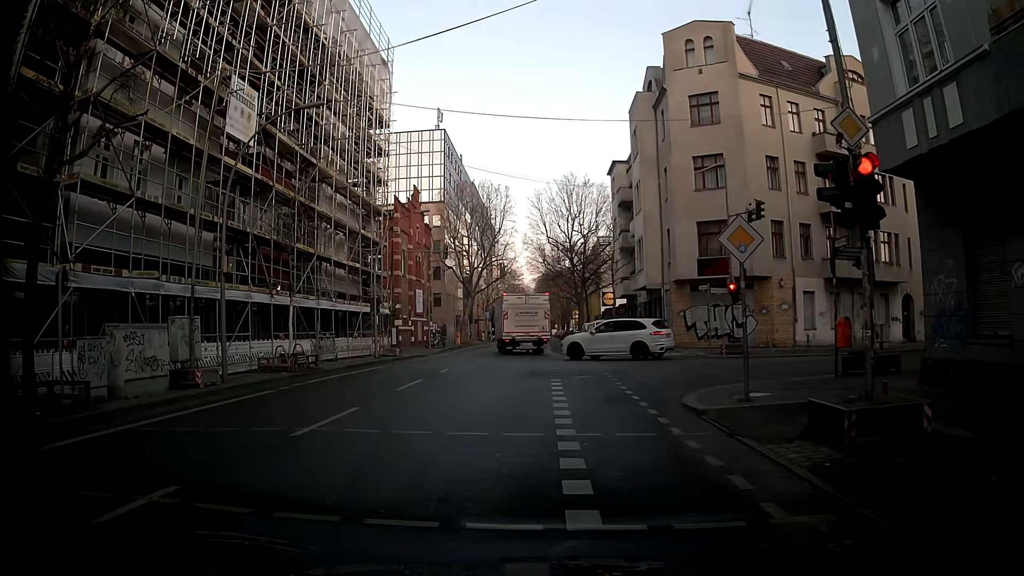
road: tertiary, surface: asphalt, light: Day
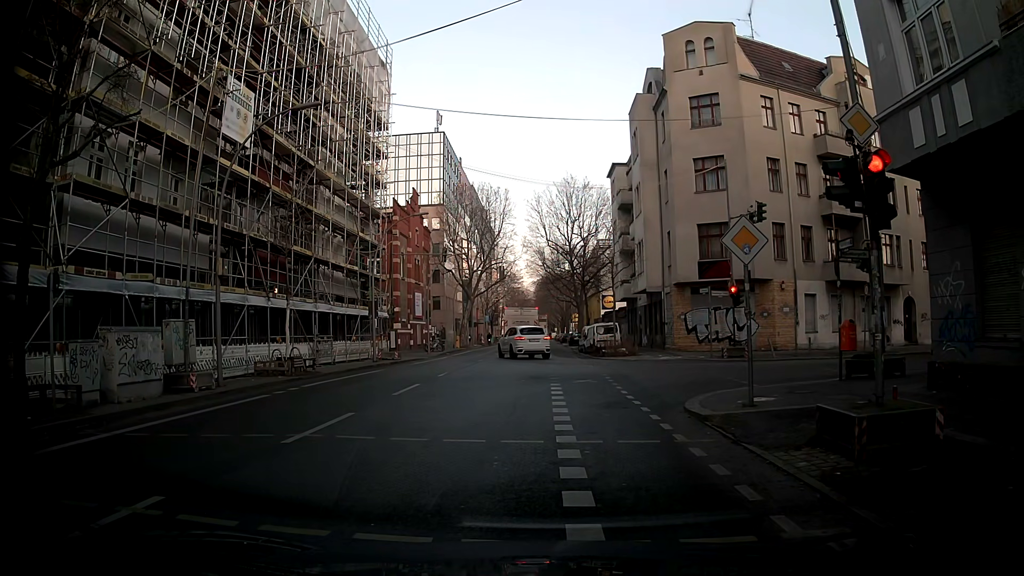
(0.0, +0.3) m; 0°
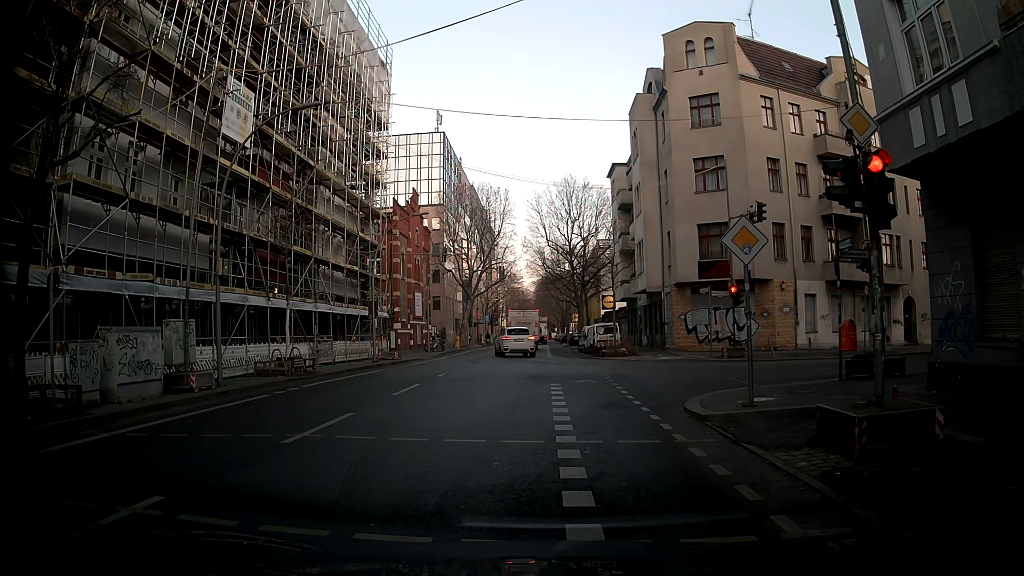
(0.0, 0.0) m; 0°
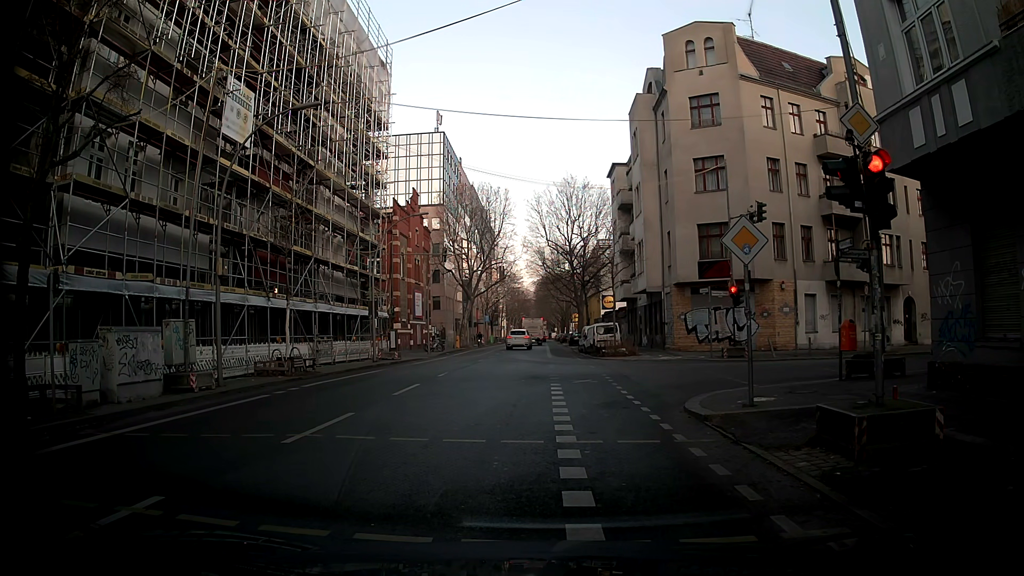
(0.0, 0.0) m; 0°
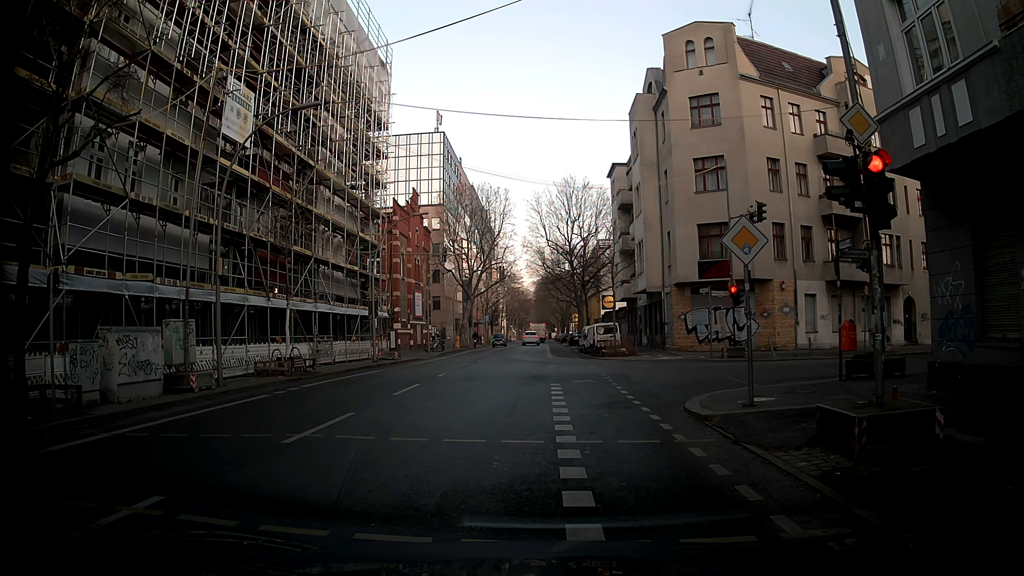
(0.0, 0.0) m; 0°
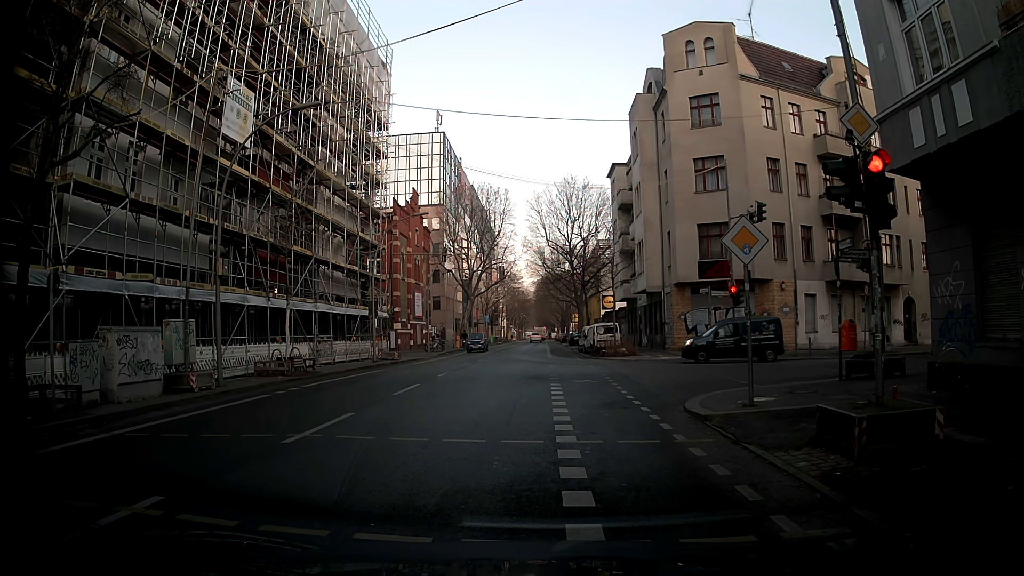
(0.0, 0.0) m; 0°
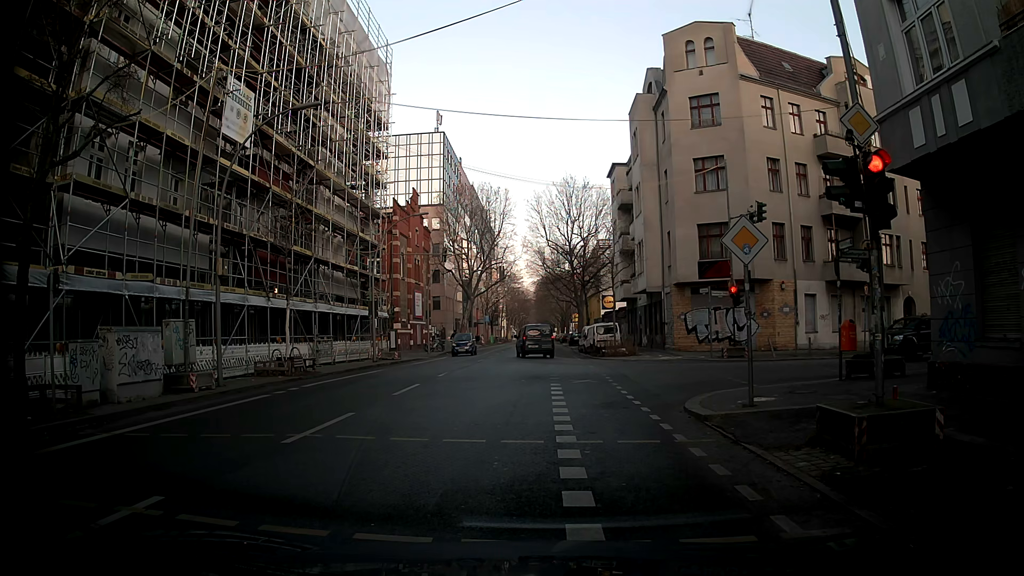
(0.0, 0.0) m; 0°
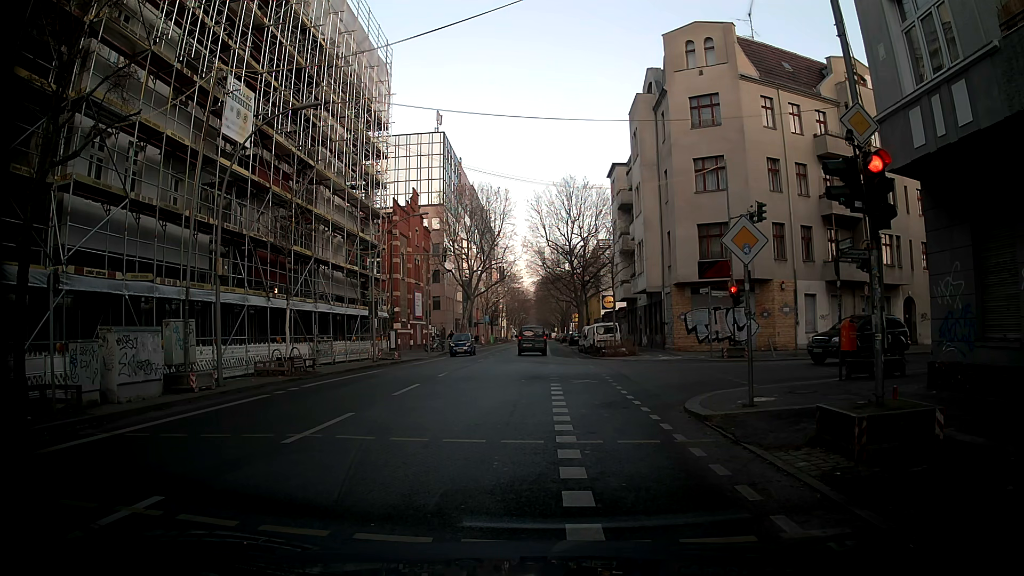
(0.0, 0.0) m; 0°
